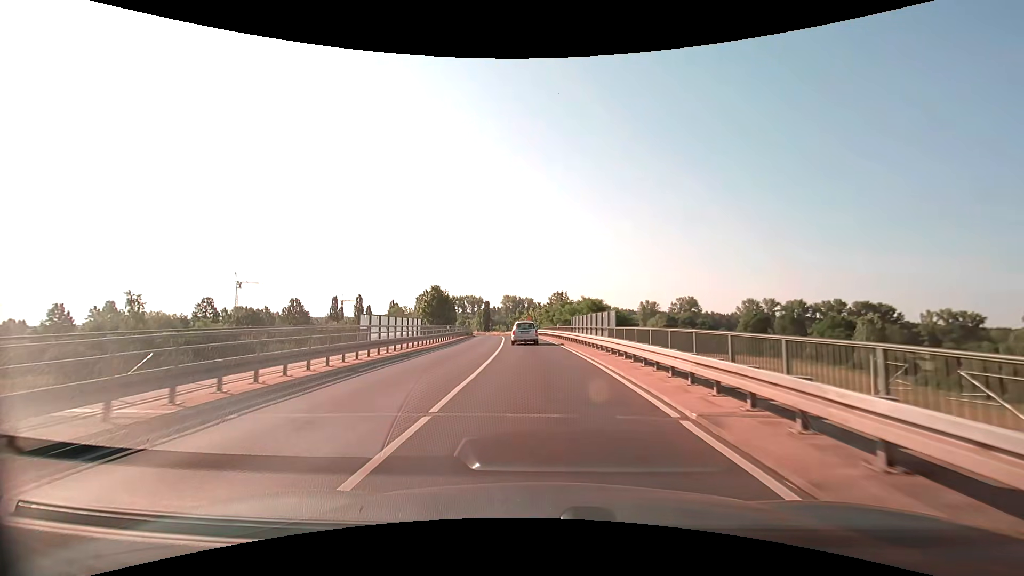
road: secondary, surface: asphalt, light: Day
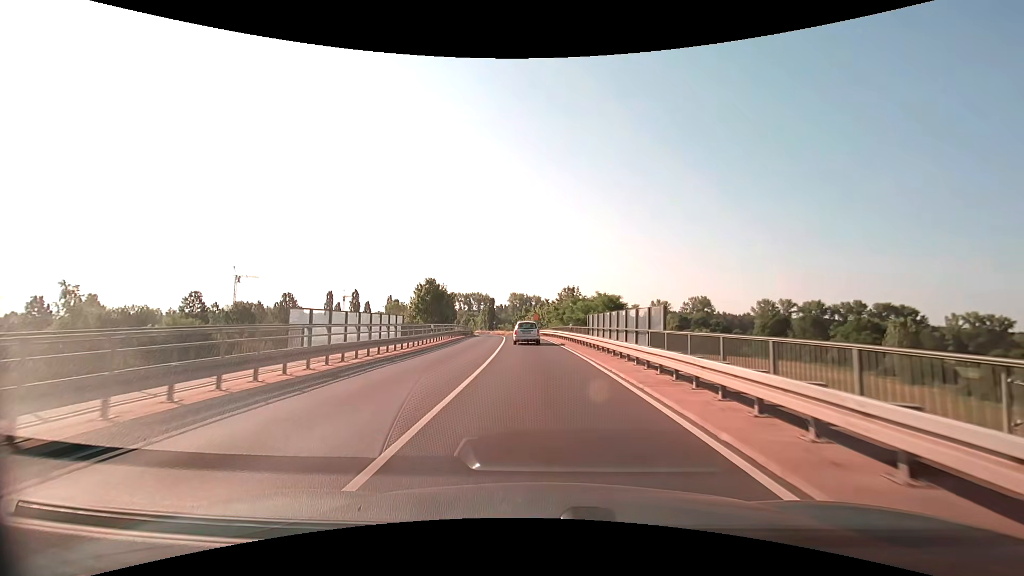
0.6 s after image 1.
(-0.1, +8.2) m; -1°
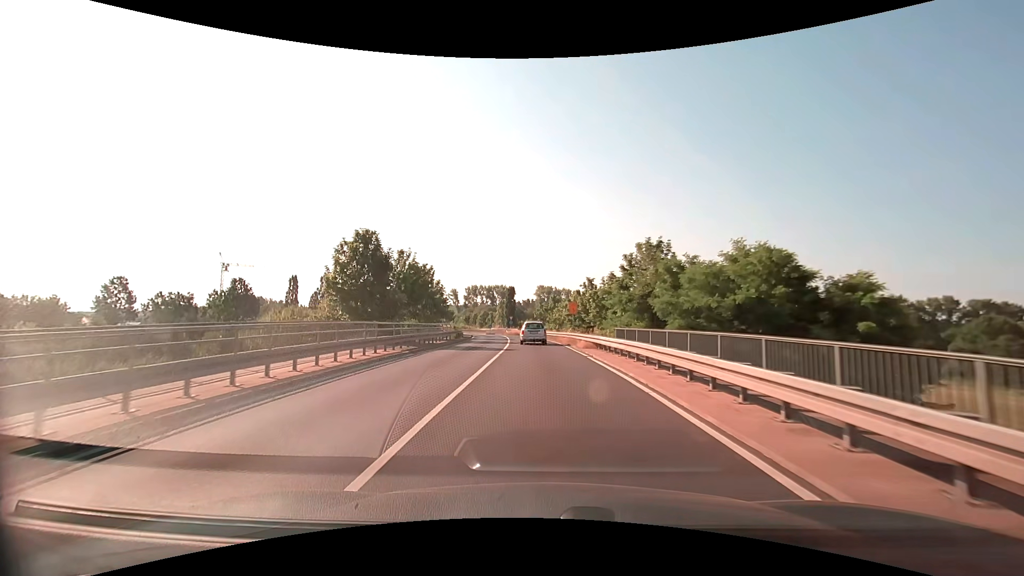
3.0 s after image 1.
(-0.9, +32.3) m; -3°
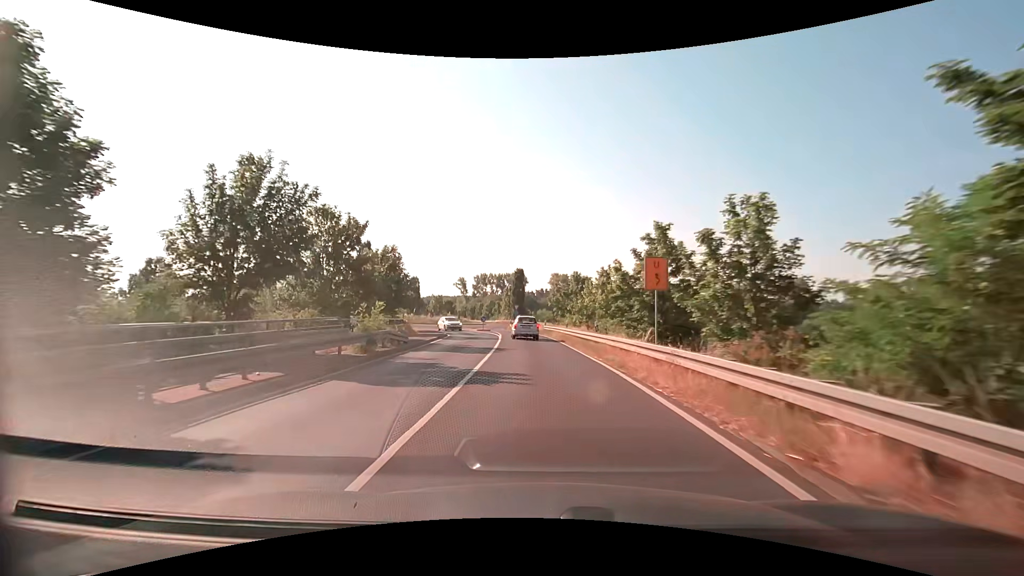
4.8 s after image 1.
(-0.4, +23.7) m; -2°
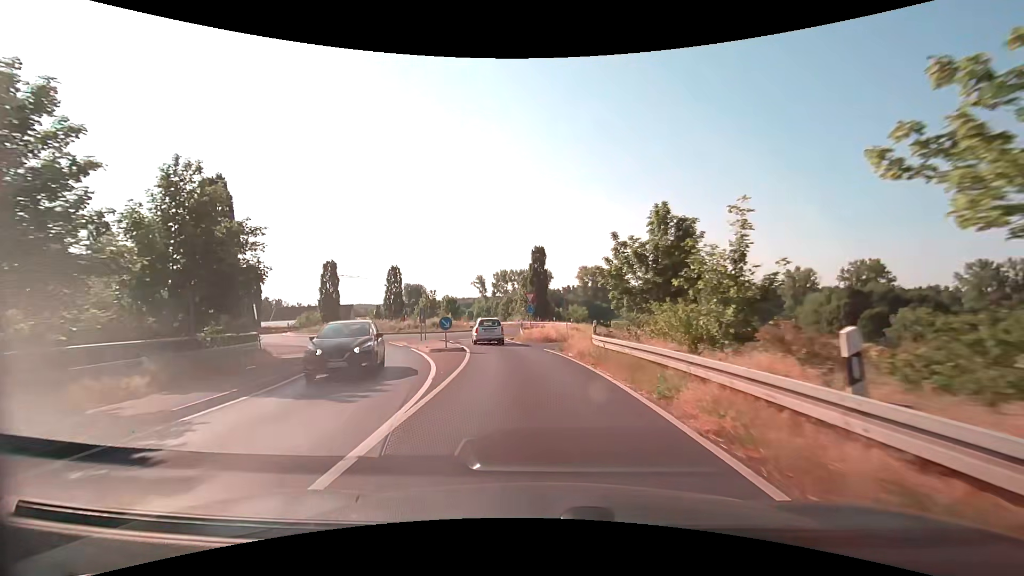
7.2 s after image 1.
(-0.5, +29.2) m; -3°
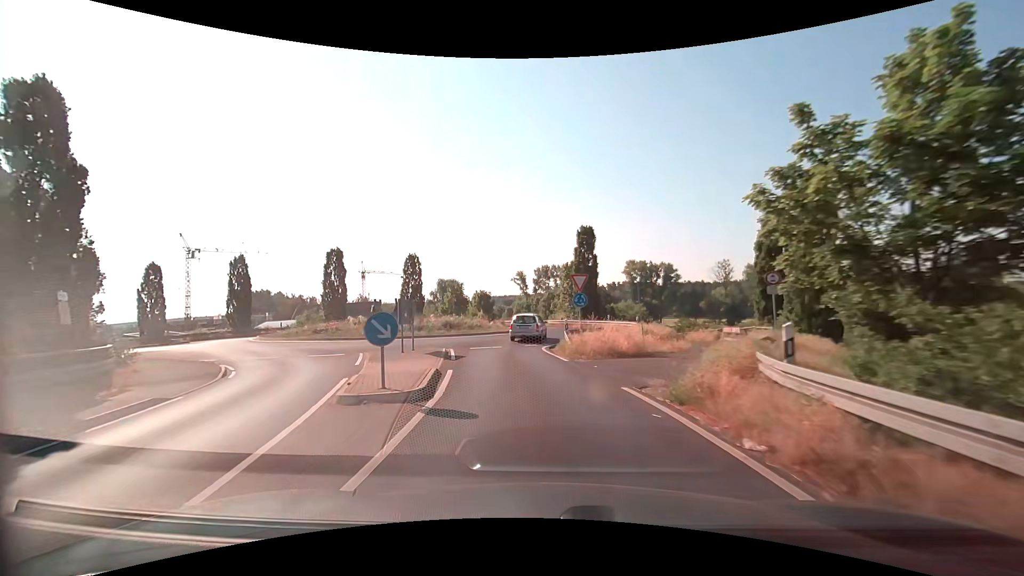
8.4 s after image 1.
(-0.5, +12.8) m; -5°
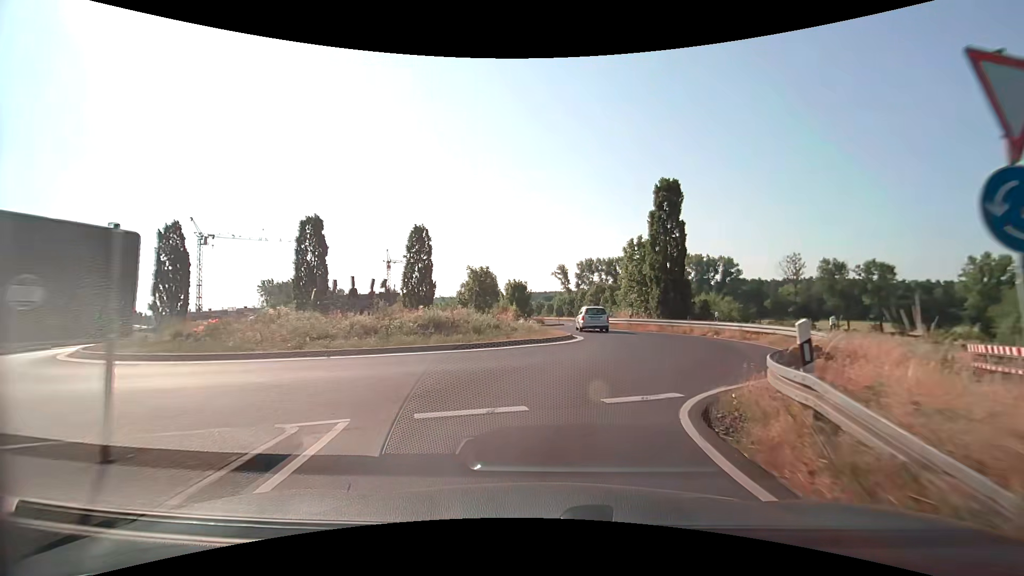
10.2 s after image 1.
(-1.2, +16.8) m; -6°
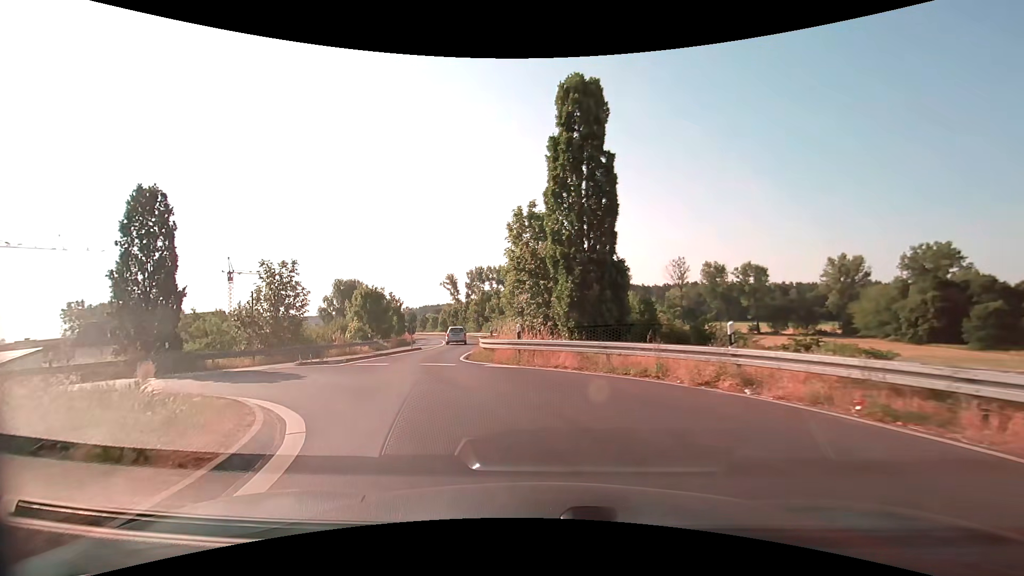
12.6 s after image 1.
(+3.0, +17.7) m; +14°
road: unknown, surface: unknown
(-2, +10) (-10, +16) (-19, +14) (-27, +8) (-37, +4) (-46, +2) (-56, -1) (-66, -3) (-75, -6) (-85, -8) m
